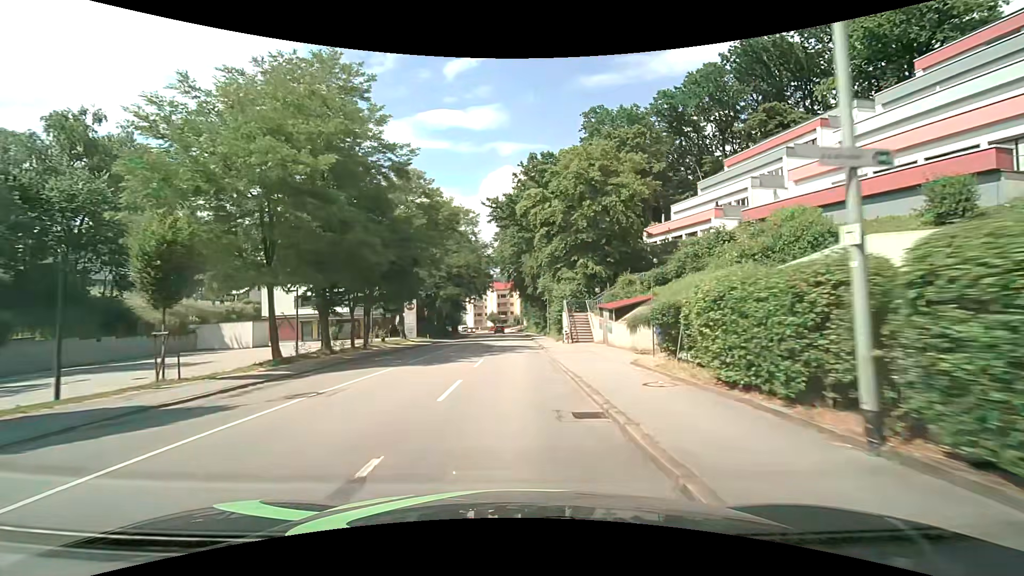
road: tertiary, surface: asphalt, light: Day
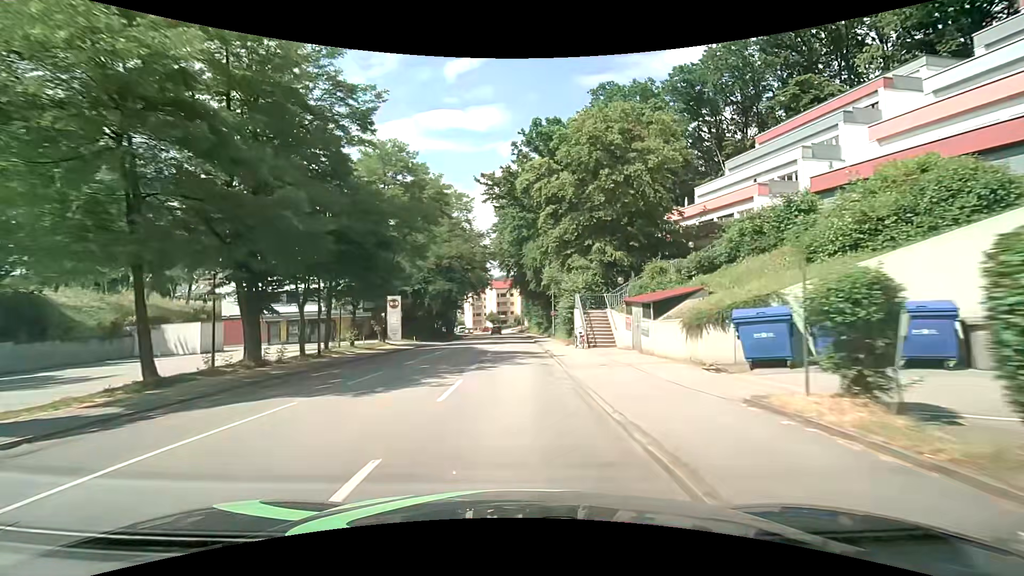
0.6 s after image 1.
(0.0, +7.4) m; 0°
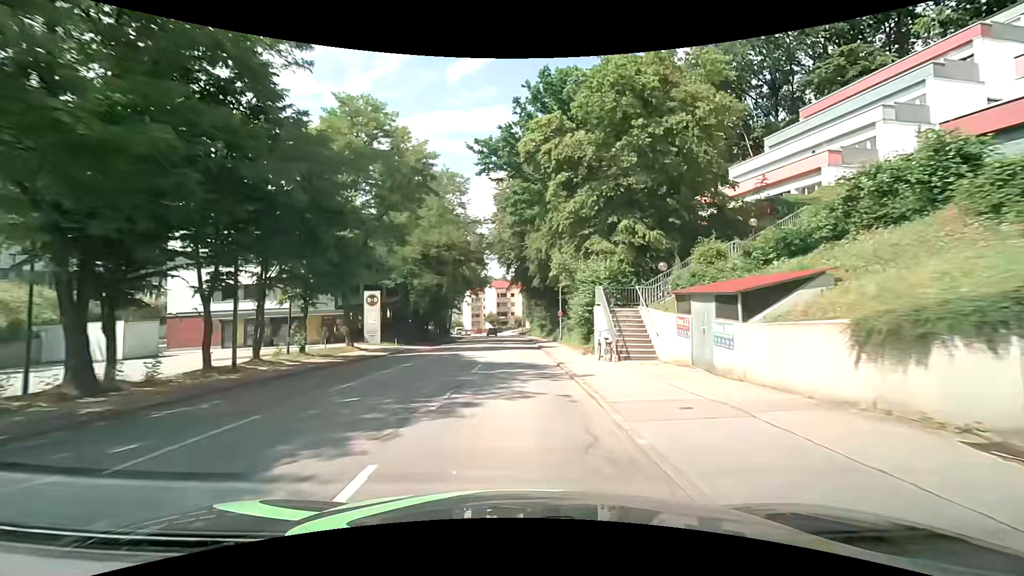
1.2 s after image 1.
(0.0, +7.5) m; 0°
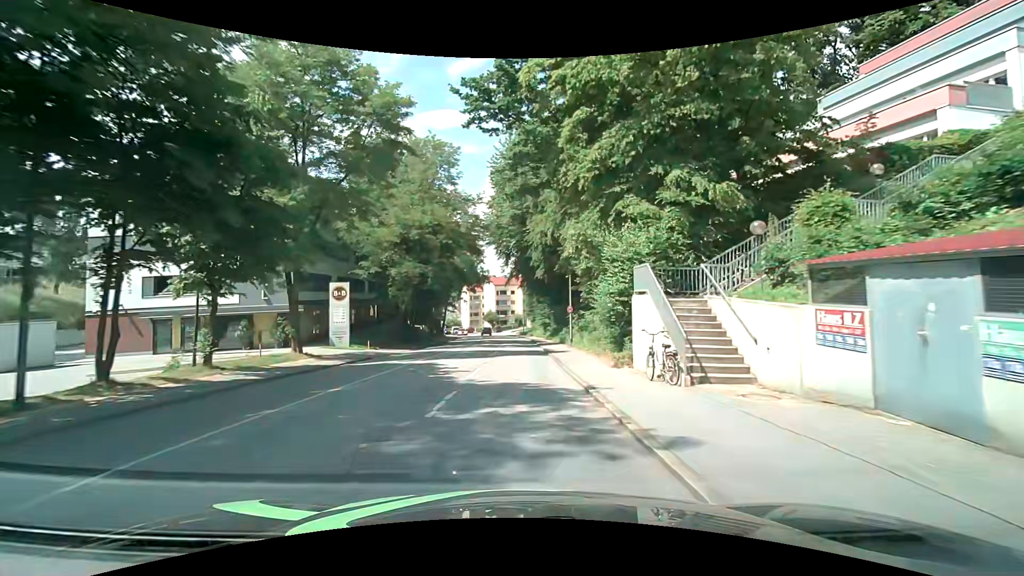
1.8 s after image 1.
(0.0, +7.5) m; 0°
